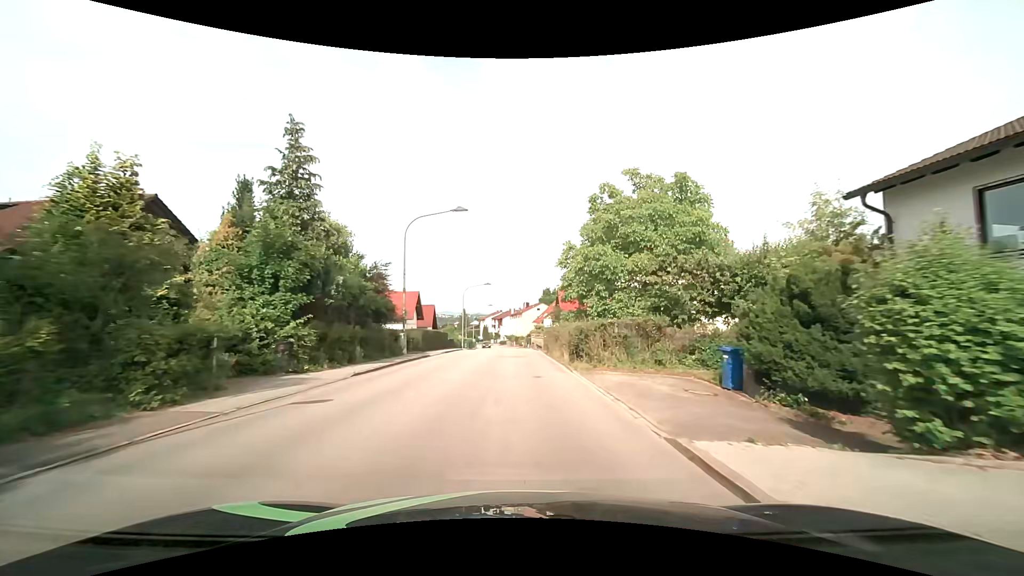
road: unclassified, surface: asphalt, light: Day
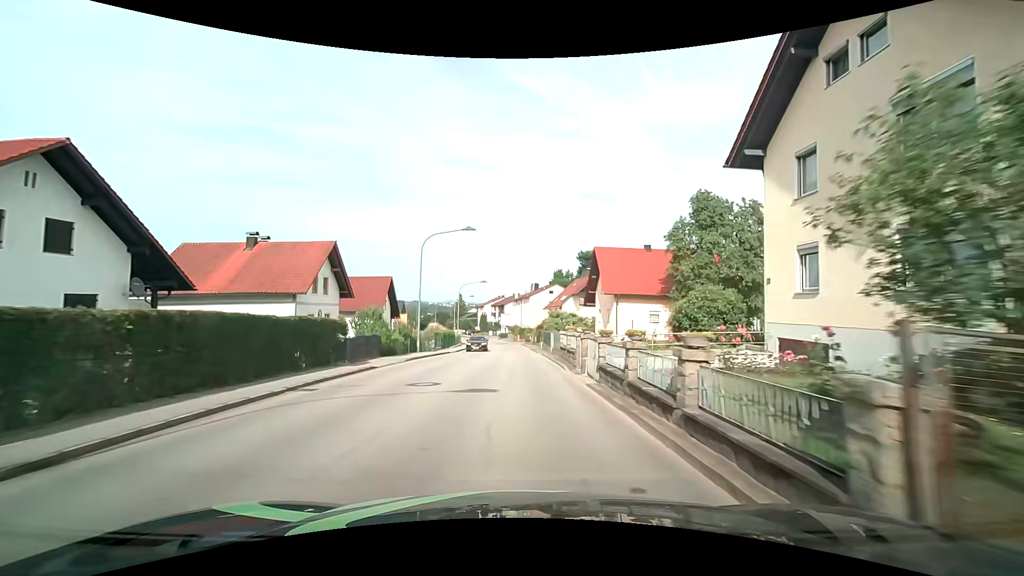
(-0.2, +33.4) m; -1°
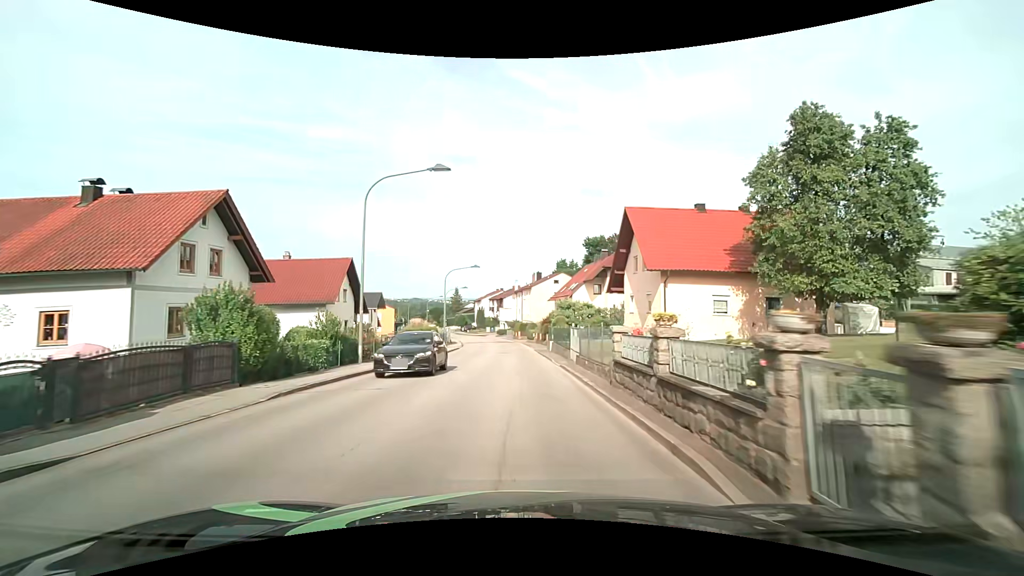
(0.0, +13.4) m; 0°
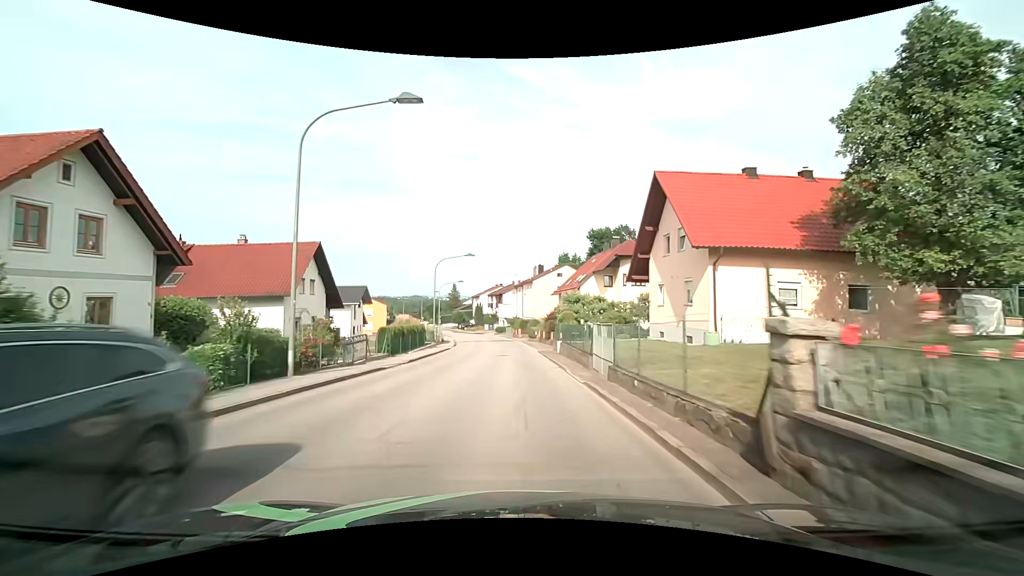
(0.0, +7.0) m; 0°
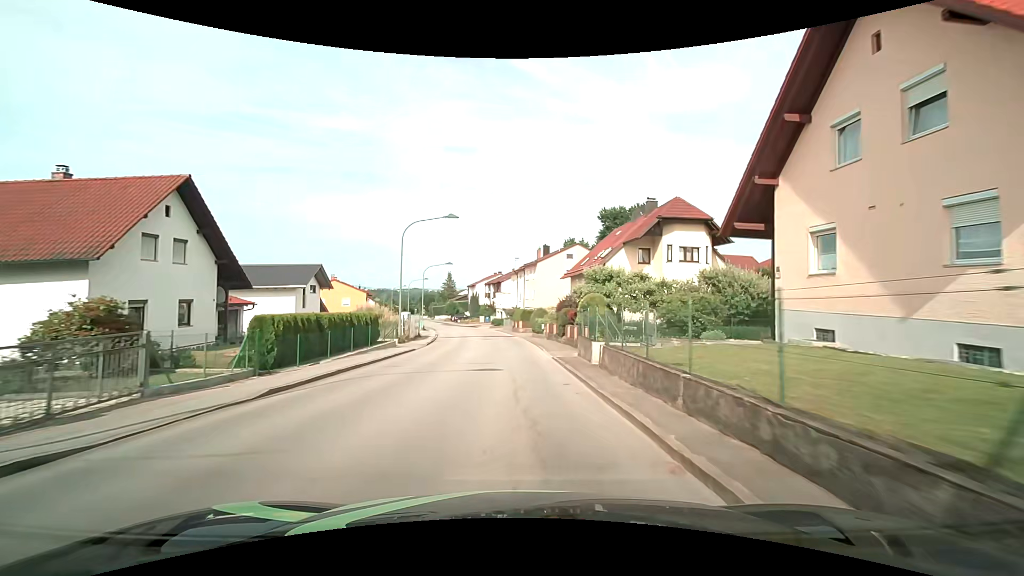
(0.0, +14.4) m; 0°
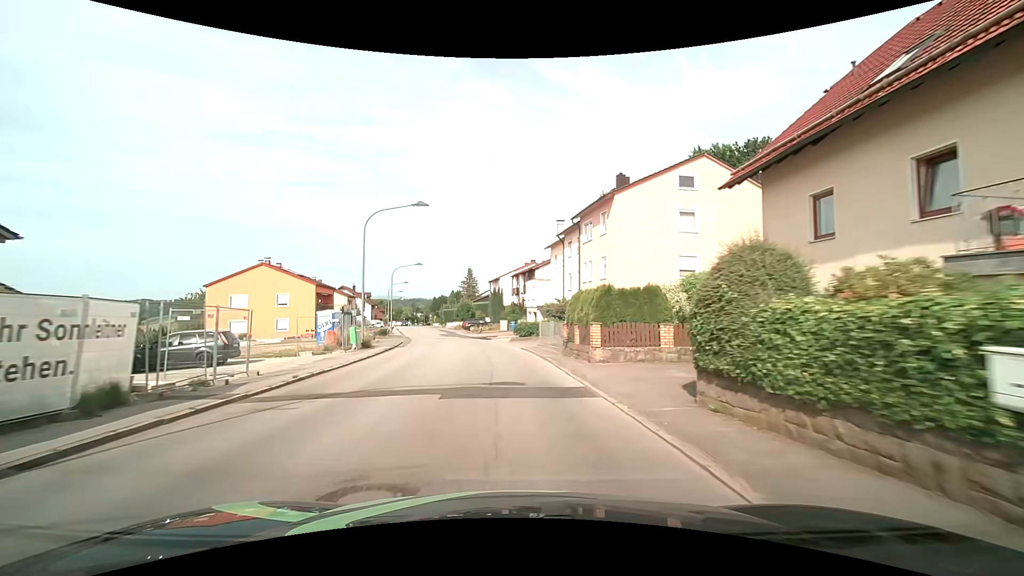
(-0.7, +36.6) m; -4°
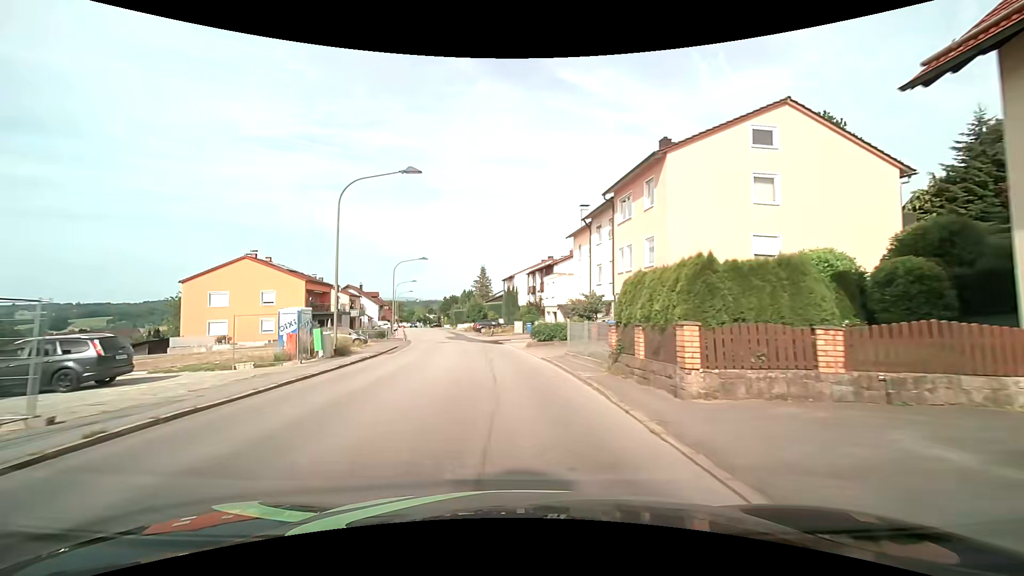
(-0.1, +7.2) m; -2°
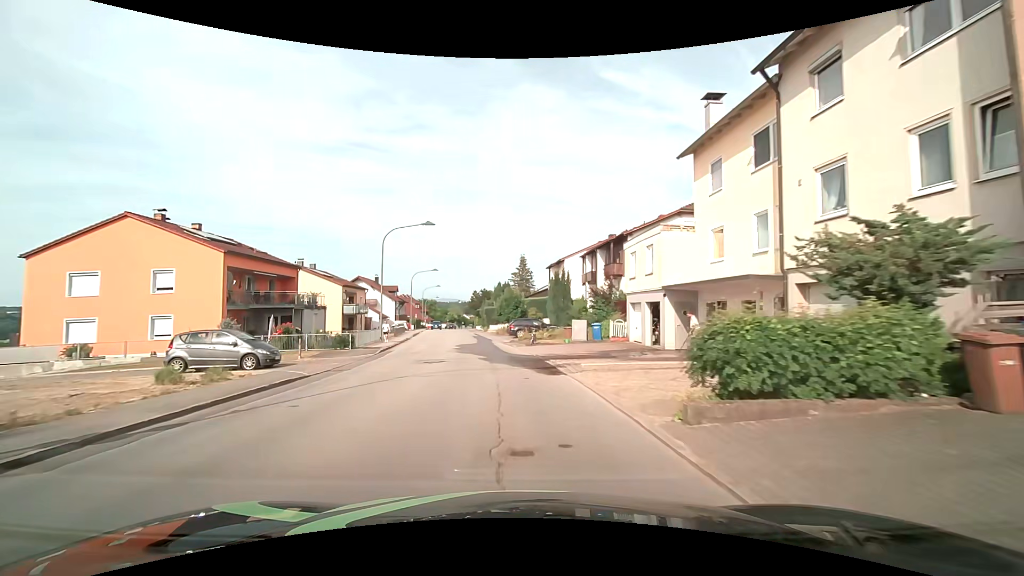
(-0.8, +21.1) m; -4°
(0, +10) (-1, +20) (-2, +30) (-3, +40) (-4, +50) (-6, +60) (-7, +70) (-9, +79) (-10, +89) (-12, +99) m
